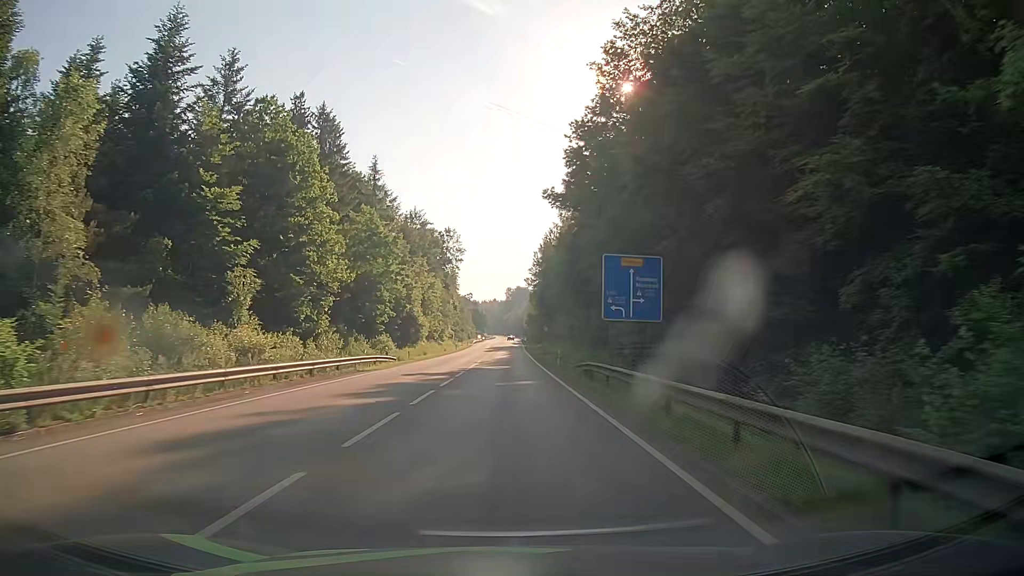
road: secondary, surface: asphalt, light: Day
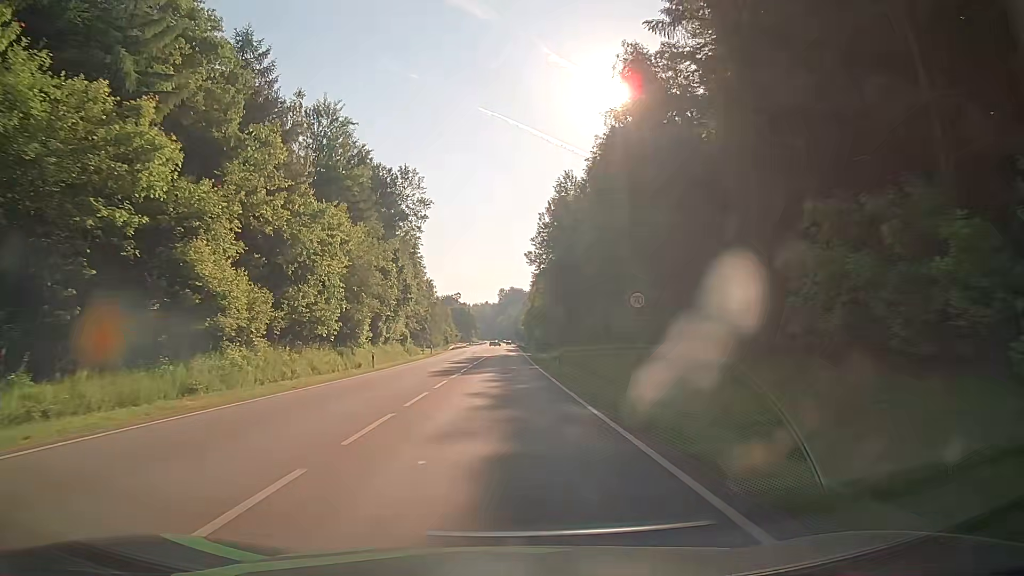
(+0.5, +53.8) m; +1°
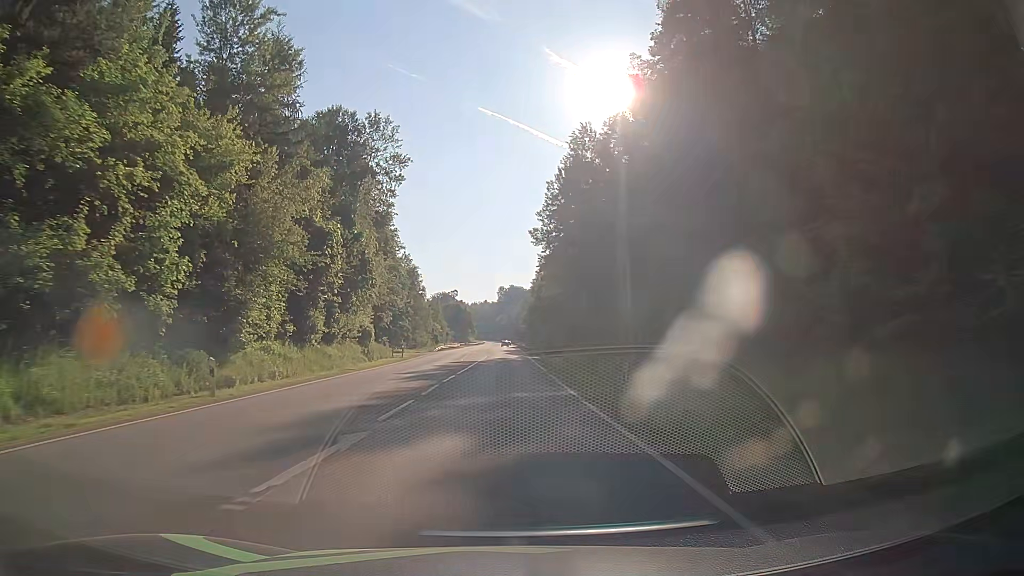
(0.0, +21.4) m; 0°
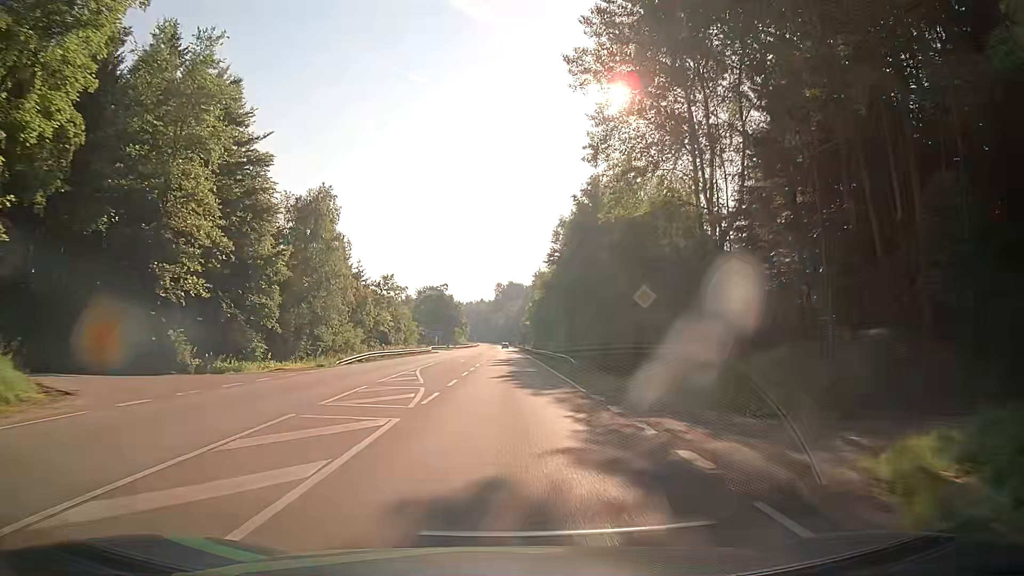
(-0.3, +53.6) m; 0°
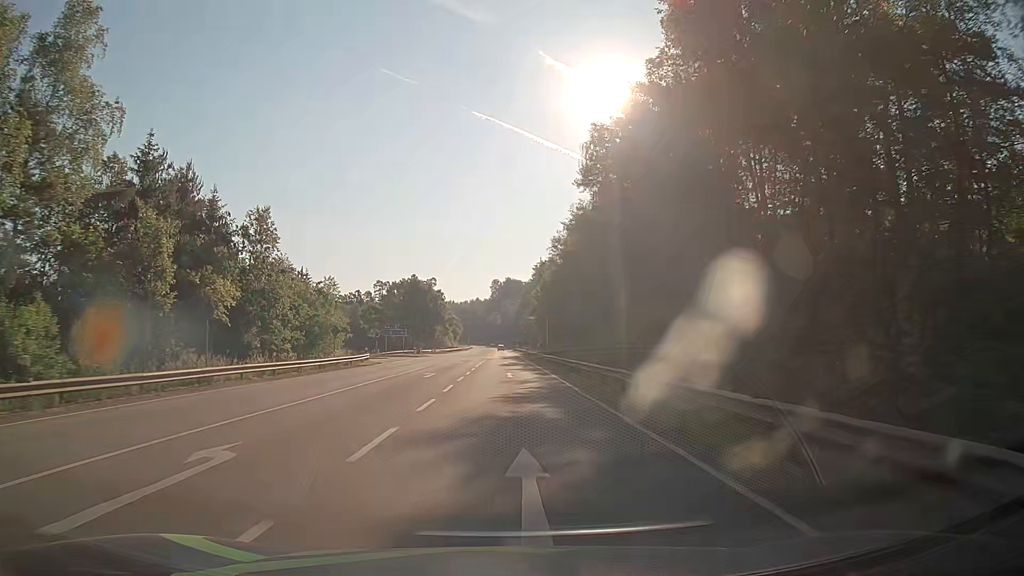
(-0.1, +42.9) m; 0°
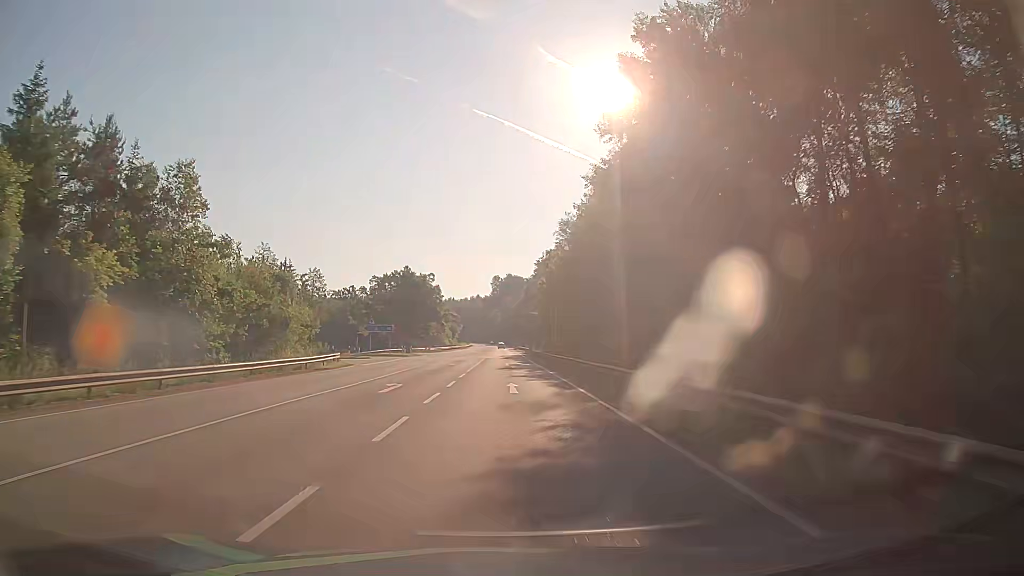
(-0.1, +10.7) m; 0°
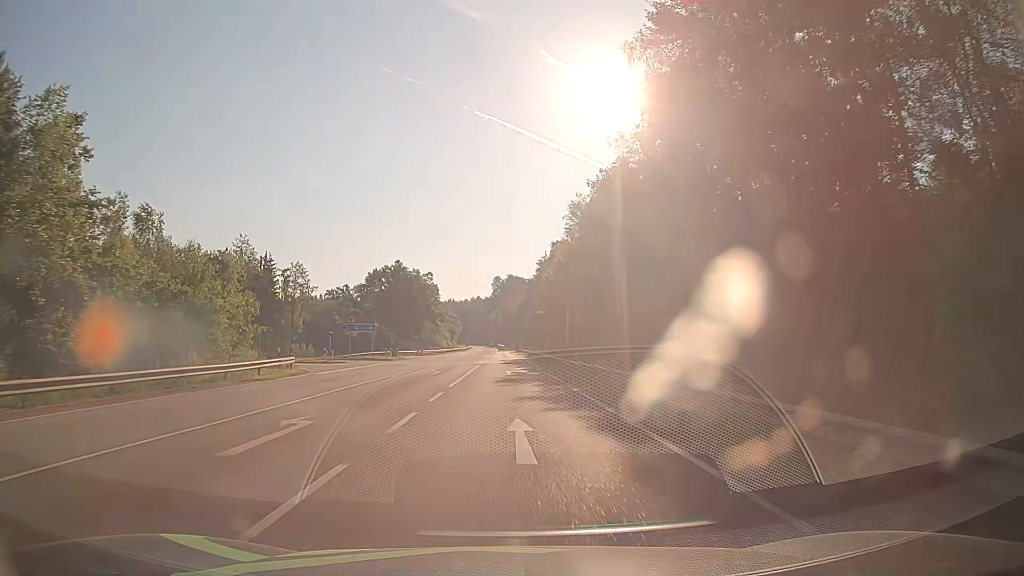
(0.0, +10.8) m; 0°
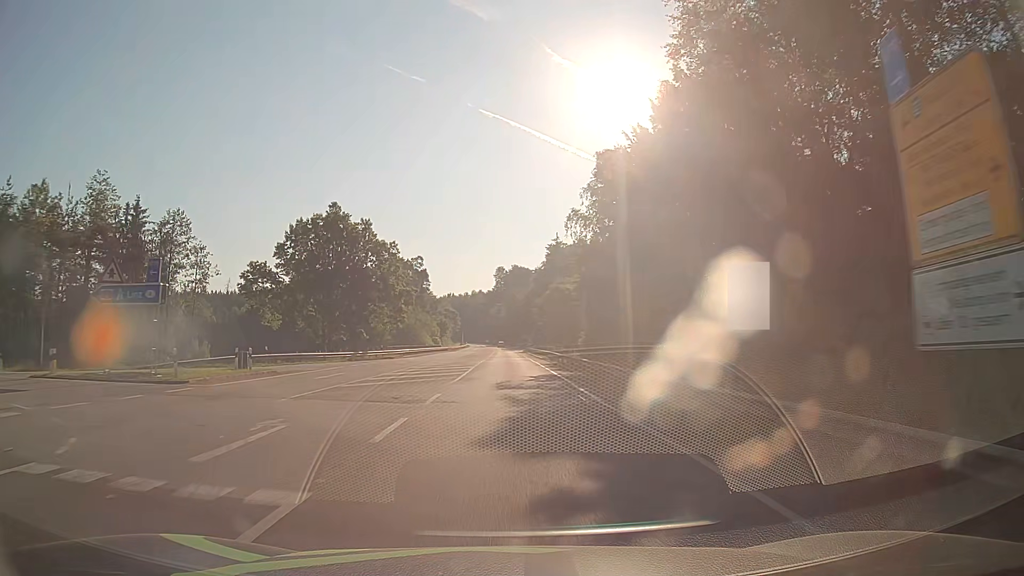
(0.0, +43.0) m; 0°
(0, +10) (0, +20) (0, +30) (0, +40) (0, +50) (0, +60) (0, +70) (0, +80) (-1, +90) (-1, +100) m
